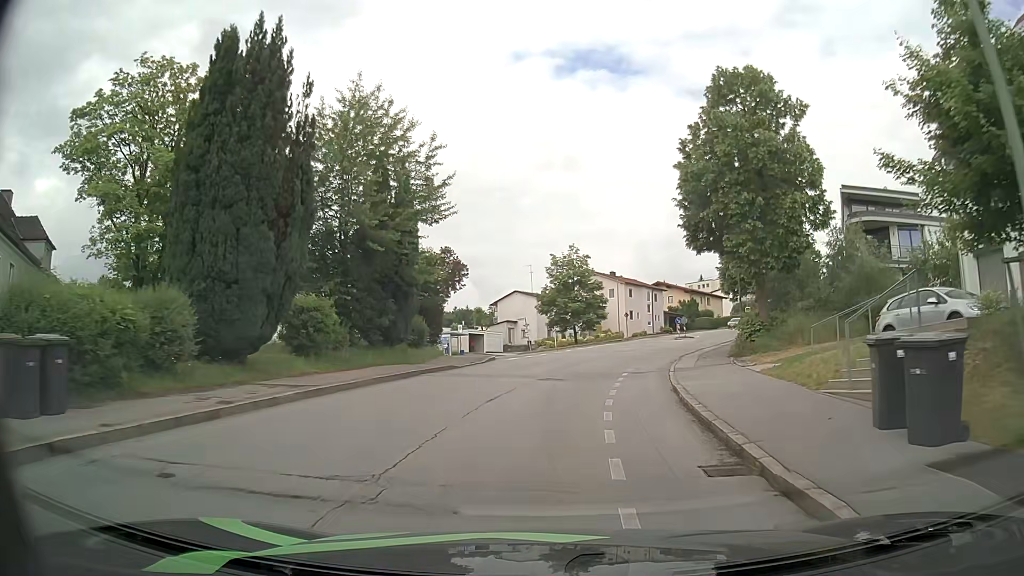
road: residential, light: Day
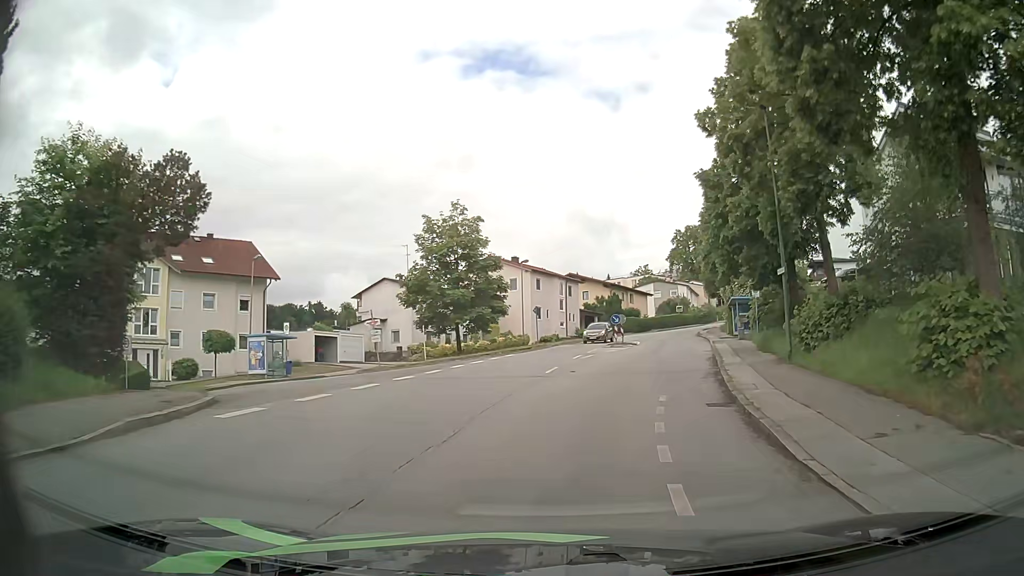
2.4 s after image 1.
(+1.2, +21.2) m; +8°
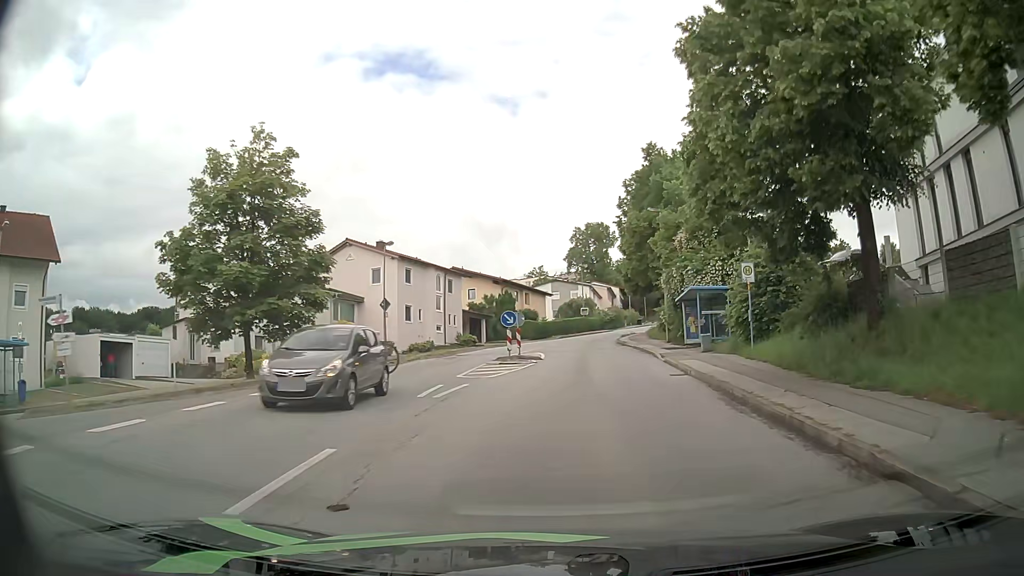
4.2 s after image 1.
(+1.3, +16.1) m; +9°
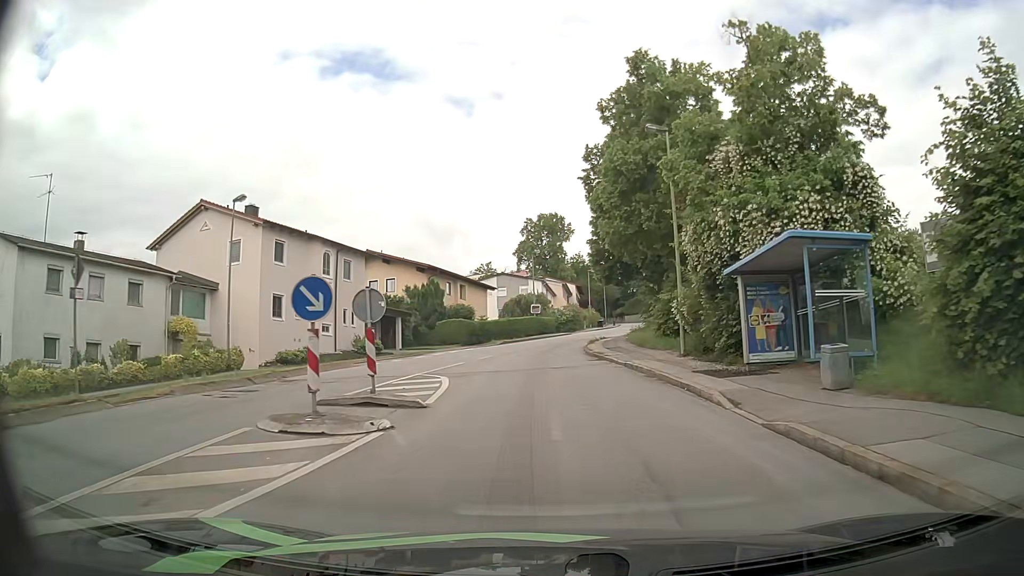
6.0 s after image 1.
(+0.9, +17.4) m; +5°
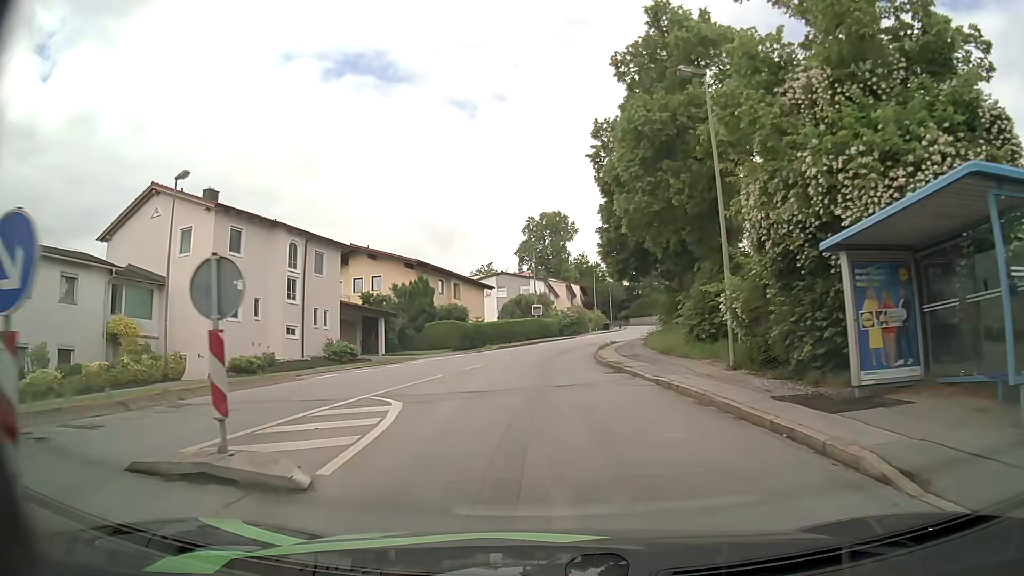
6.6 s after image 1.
(0.0, +5.8) m; 0°
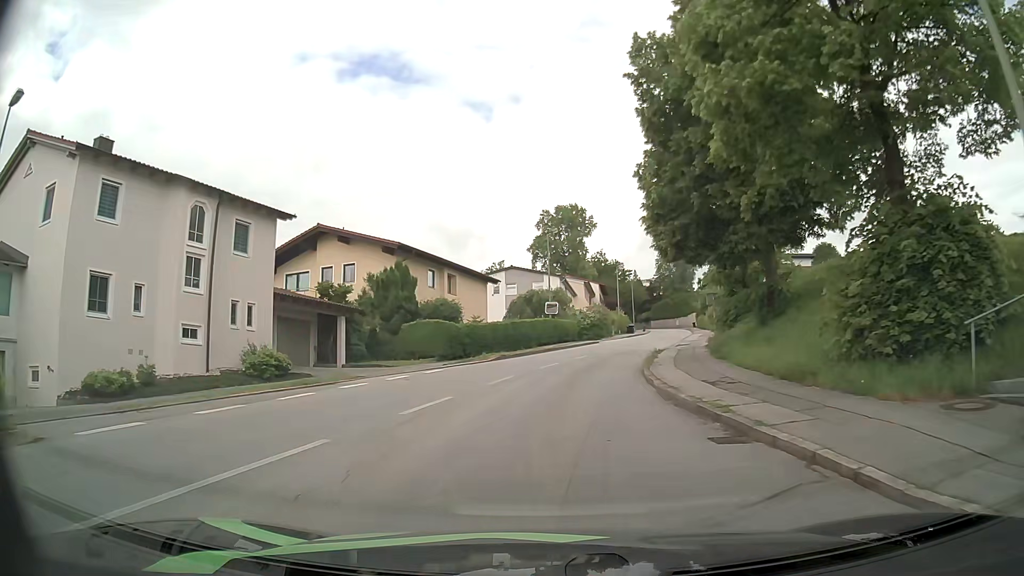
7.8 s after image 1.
(-0.1, +11.3) m; -2°
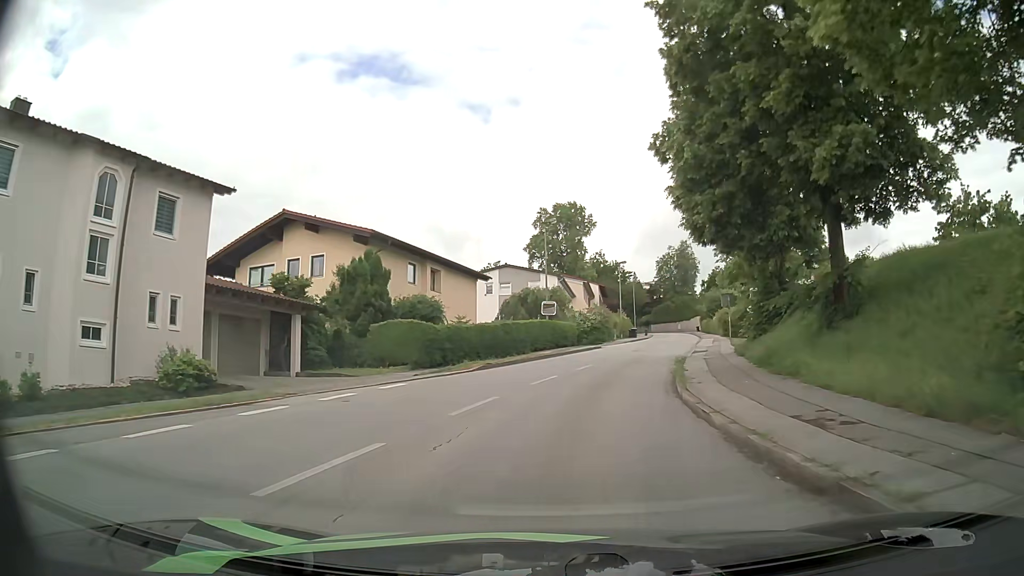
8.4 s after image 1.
(0.0, +5.6) m; 0°
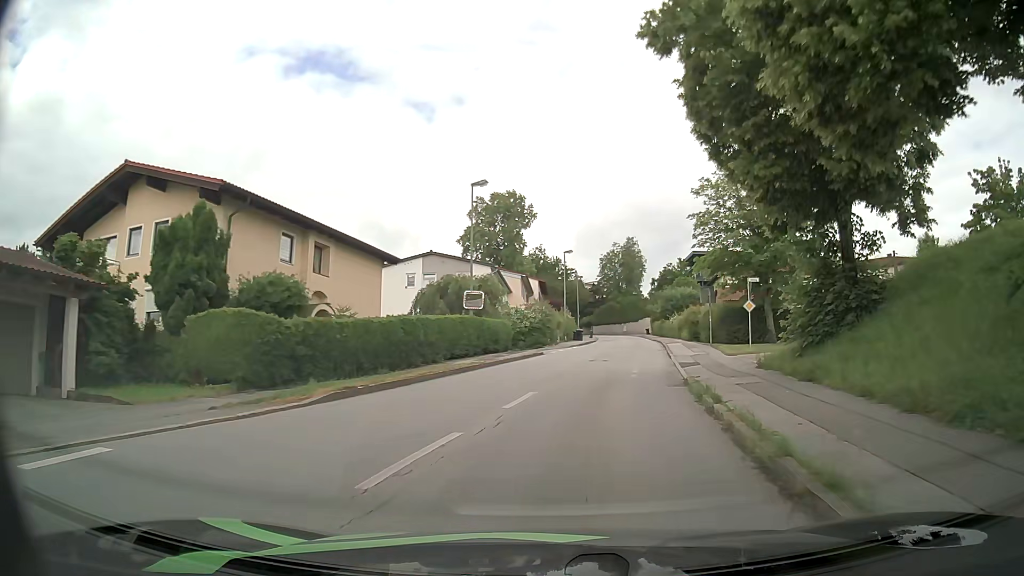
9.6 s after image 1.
(+0.4, +11.0) m; +5°
(+1, +10) (+2, +20) (+4, +30) (+5, +40) (+7, +49) (+8, +59) (+10, +69) (+11, +79) (+12, +89) (+12, +99) m
